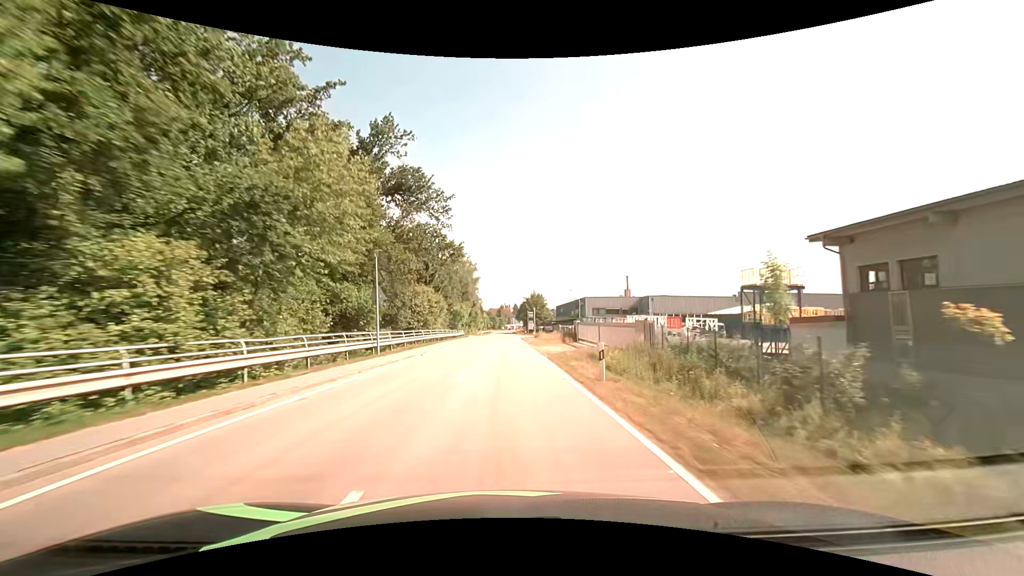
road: tertiary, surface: asphalt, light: Day
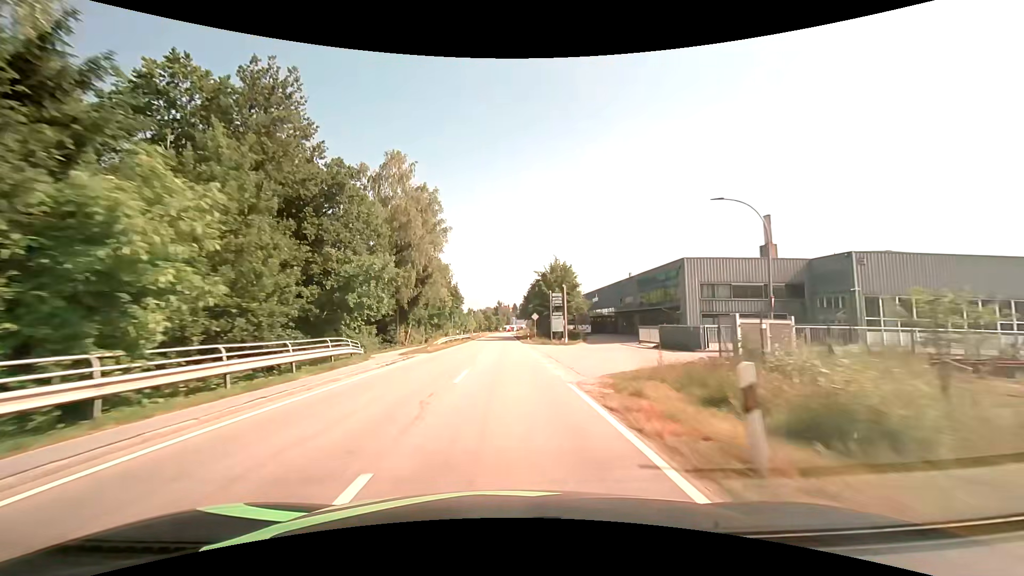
(0.0, +60.7) m; 0°
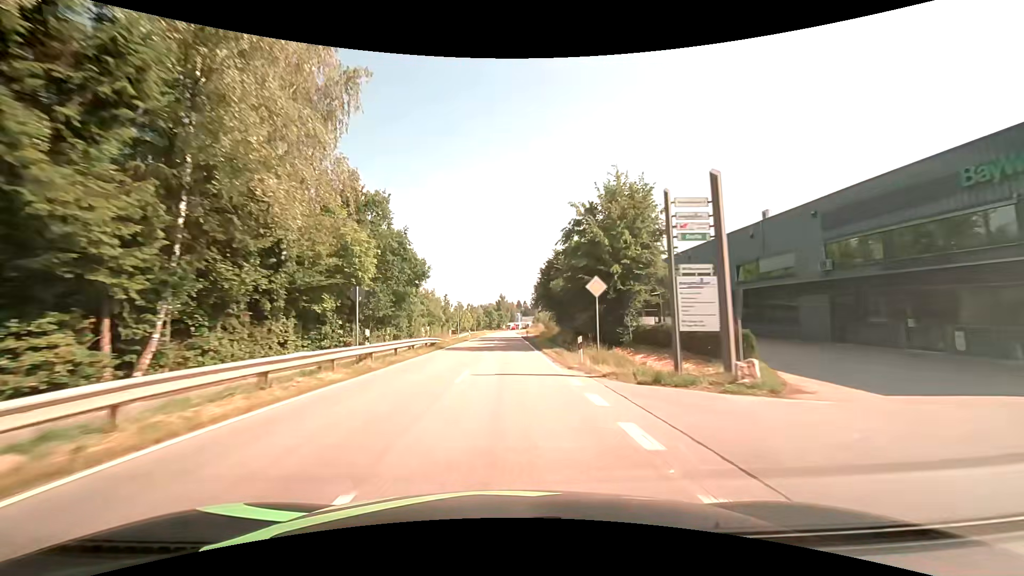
(-0.1, +36.7) m; 0°
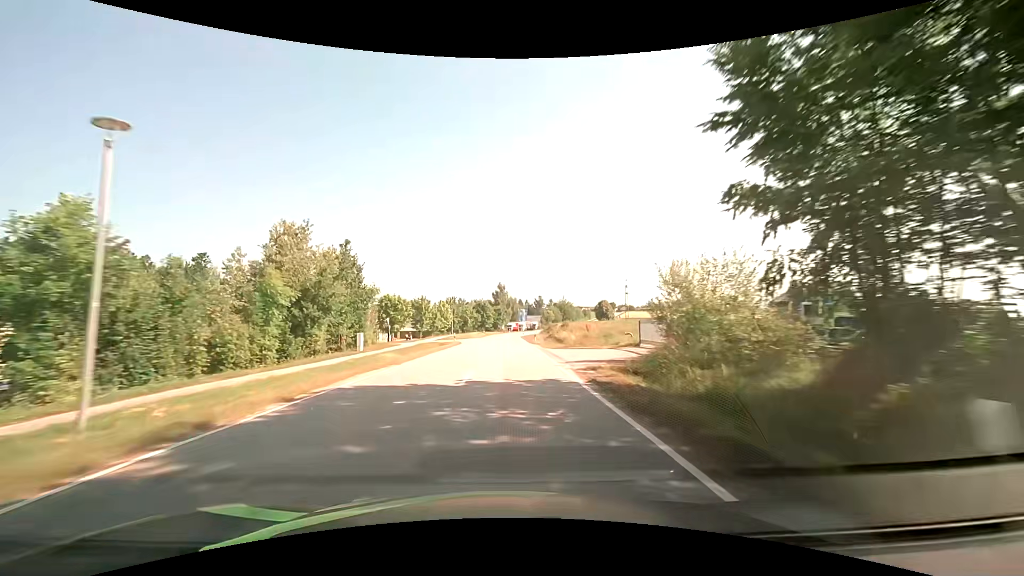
(-0.1, +61.2) m; 0°
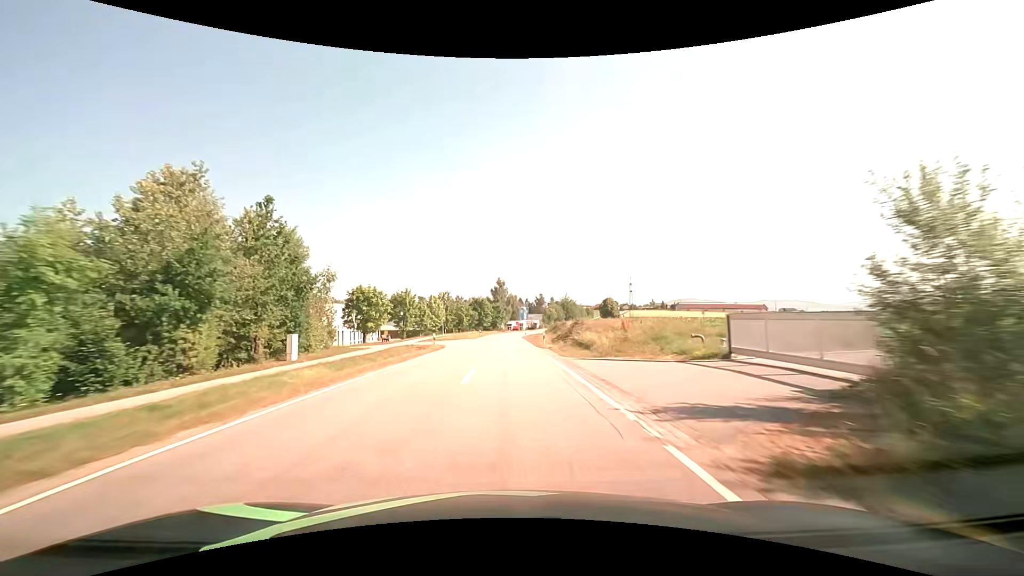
(0.0, +12.2) m; 0°
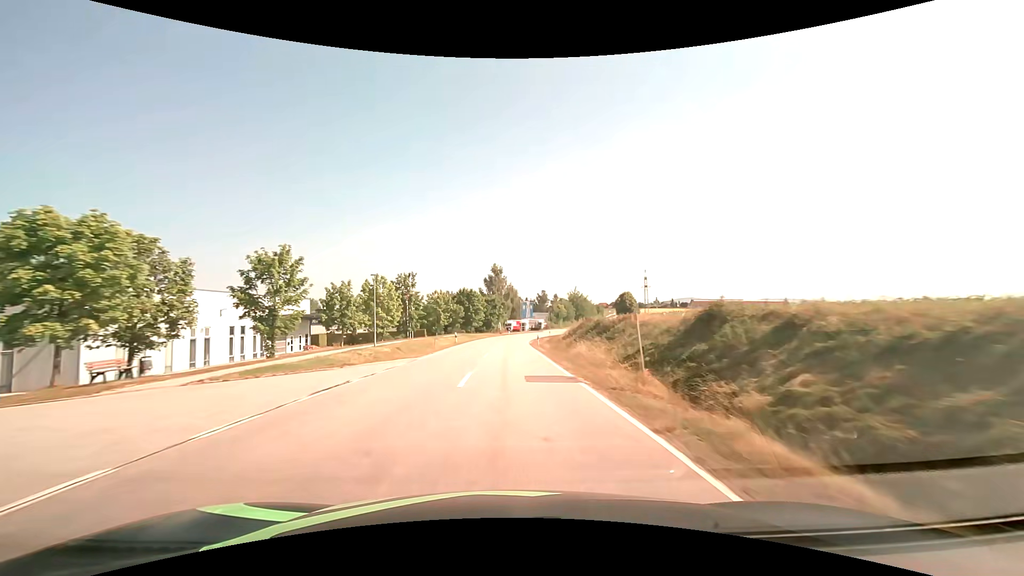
(0.0, +36.7) m; 0°
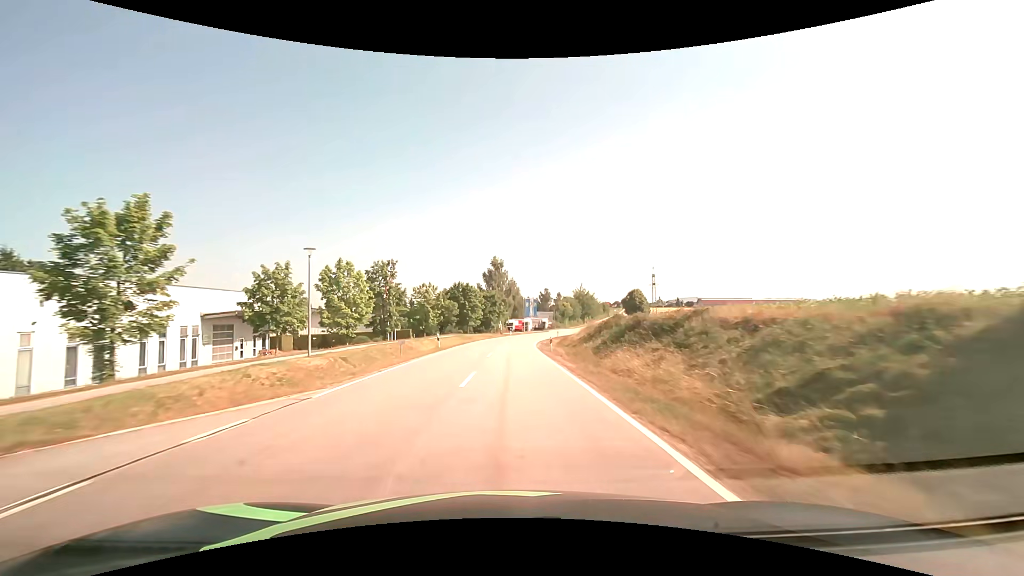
(0.0, +12.2) m; 0°
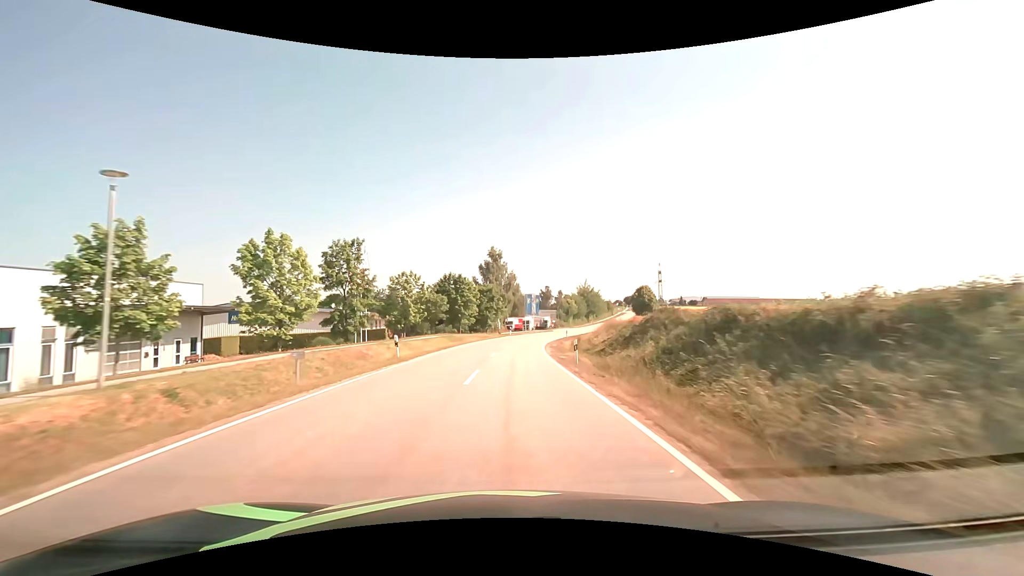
(0.0, +12.2) m; 0°
(0, +10) (0, +20) (+1, +30) (+1, +40) (+2, +50) (+4, +60) (+6, +70) (+8, +79) (+11, +89) (+14, +99) m
